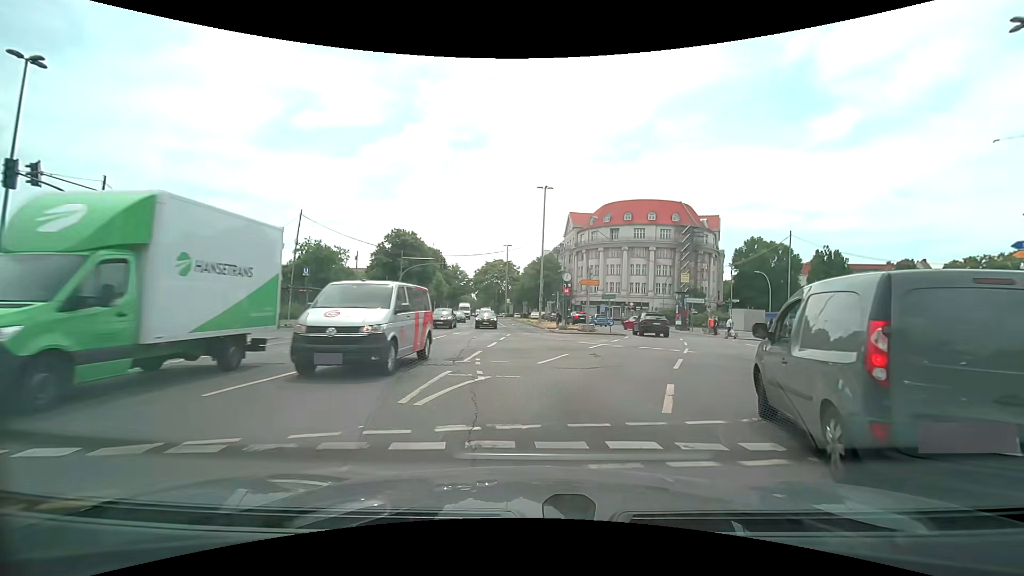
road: primary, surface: asphalt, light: Day
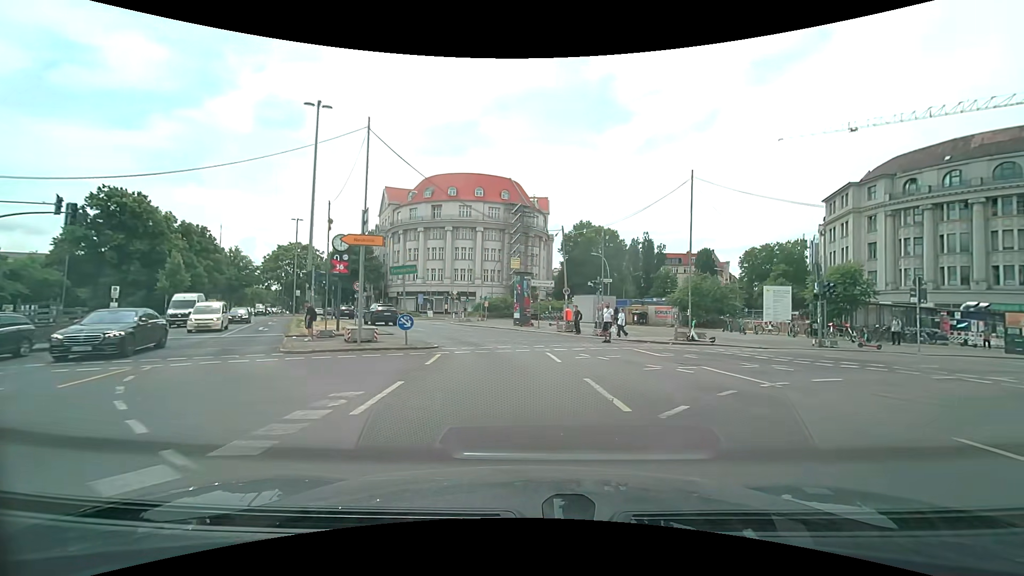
(+4.0, +19.1) m; +19°
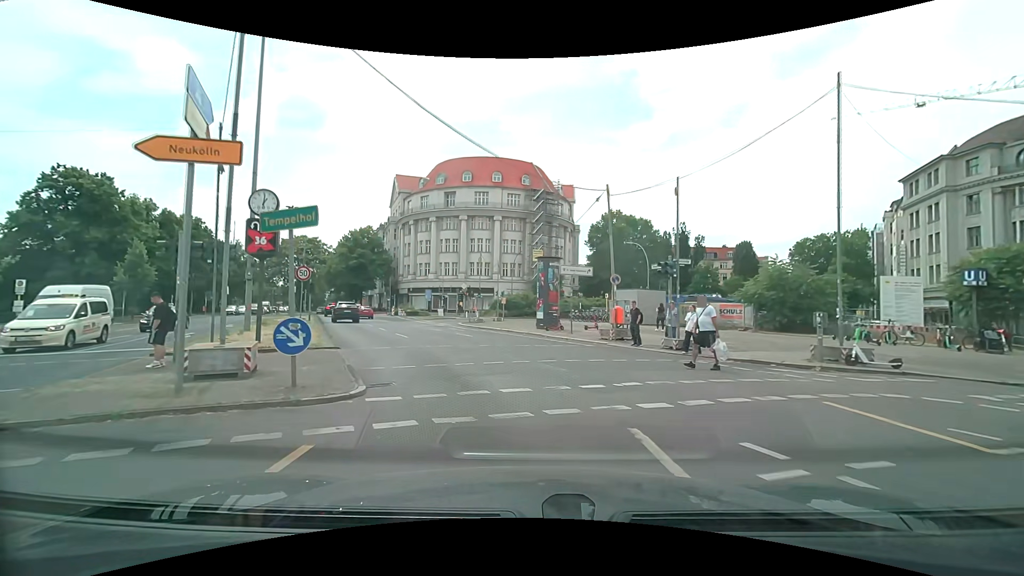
(0.0, +10.2) m; -2°
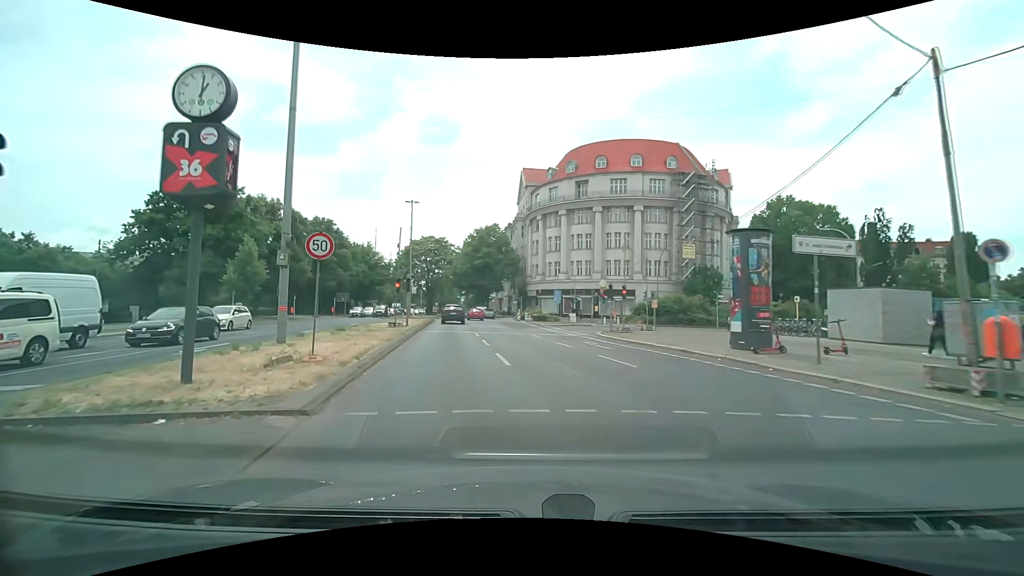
(-1.3, +10.6) m; -15°
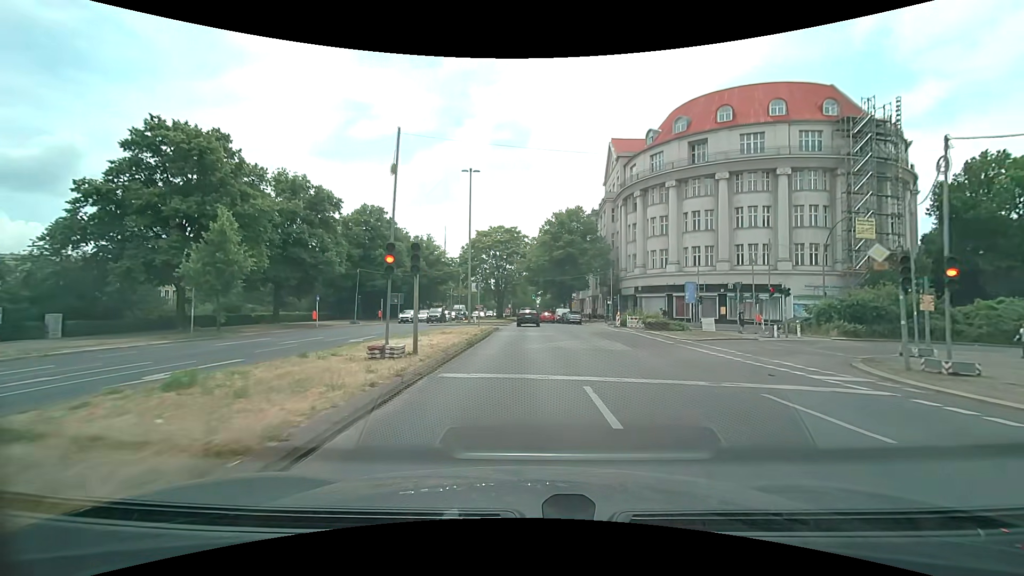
(-2.1, +18.0) m; -8°
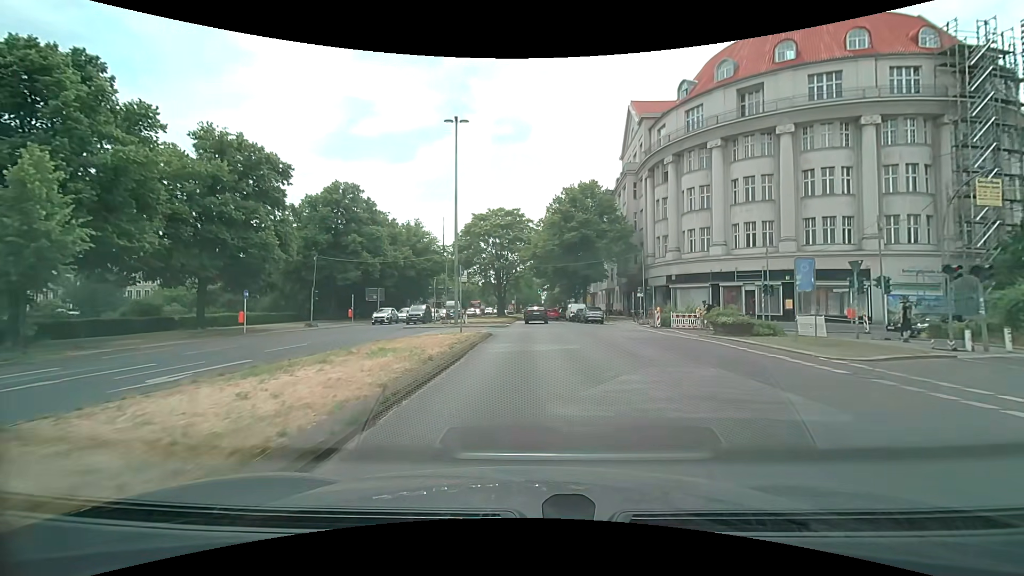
(-0.1, +12.5) m; -1°
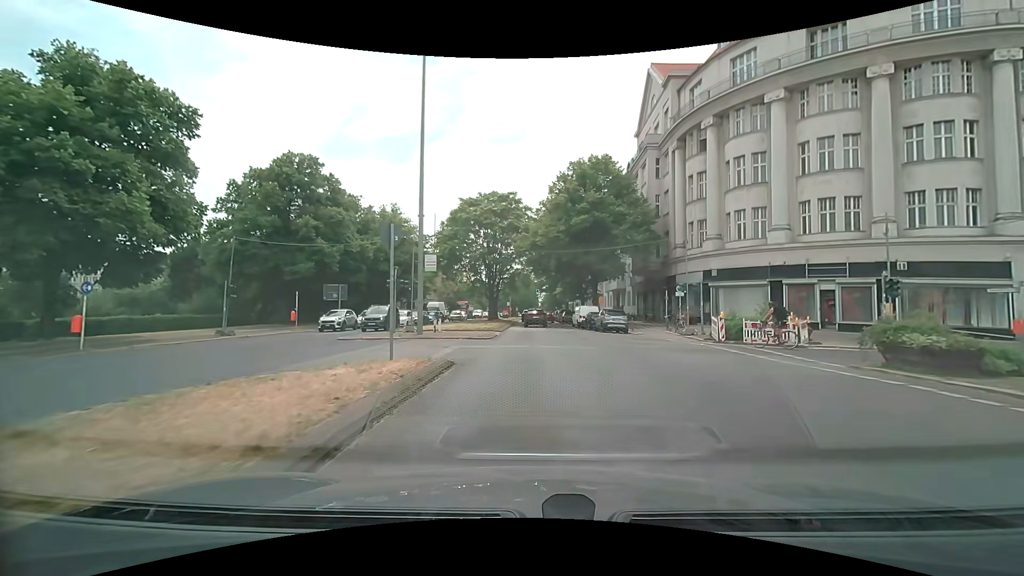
(0.0, +11.9) m; +1°
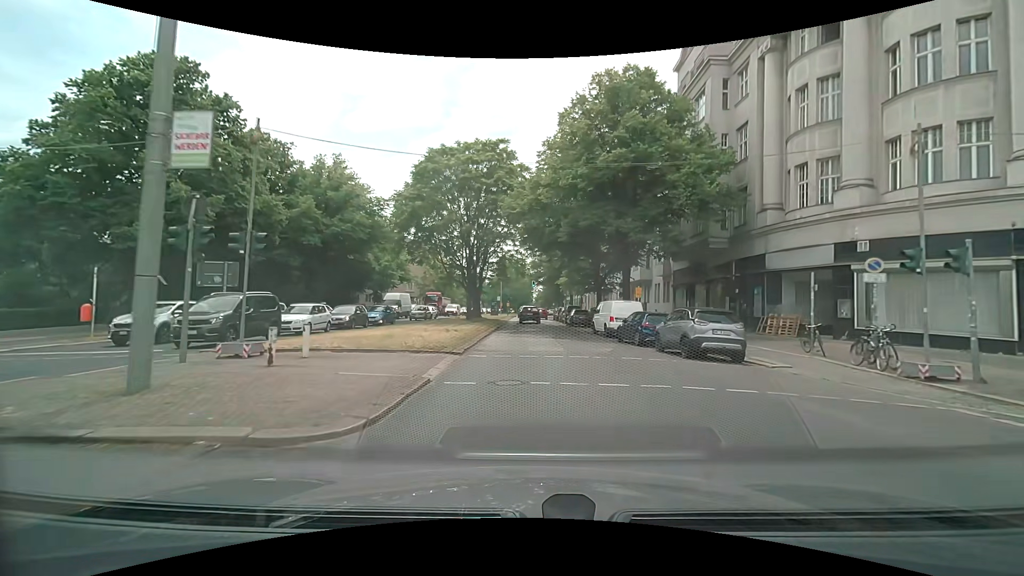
(0.0, +18.2) m; +1°
